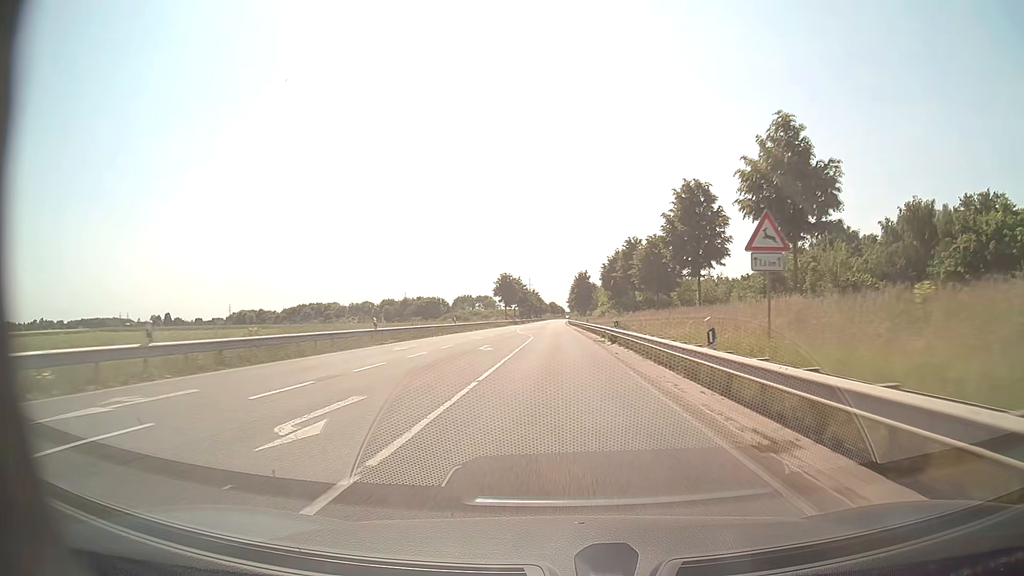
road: secondary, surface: asphalt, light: Day
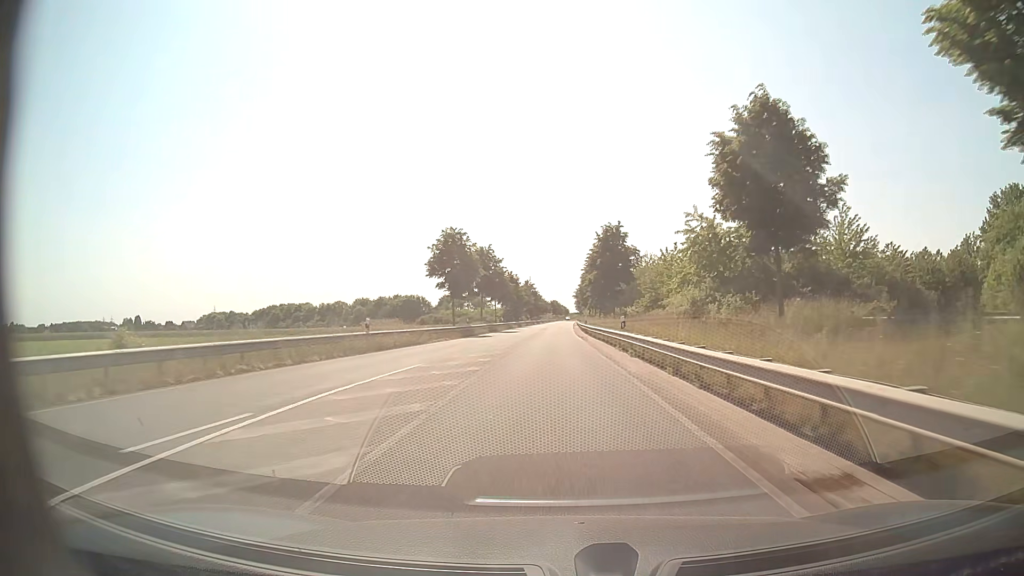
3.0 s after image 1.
(+0.1, +58.9) m; 0°
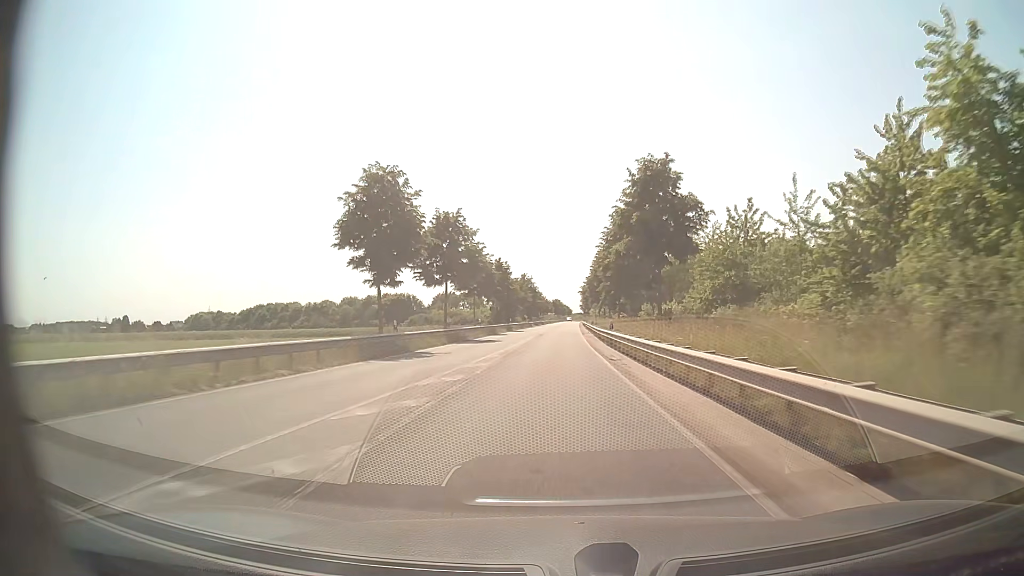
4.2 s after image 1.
(0.0, +23.6) m; 0°
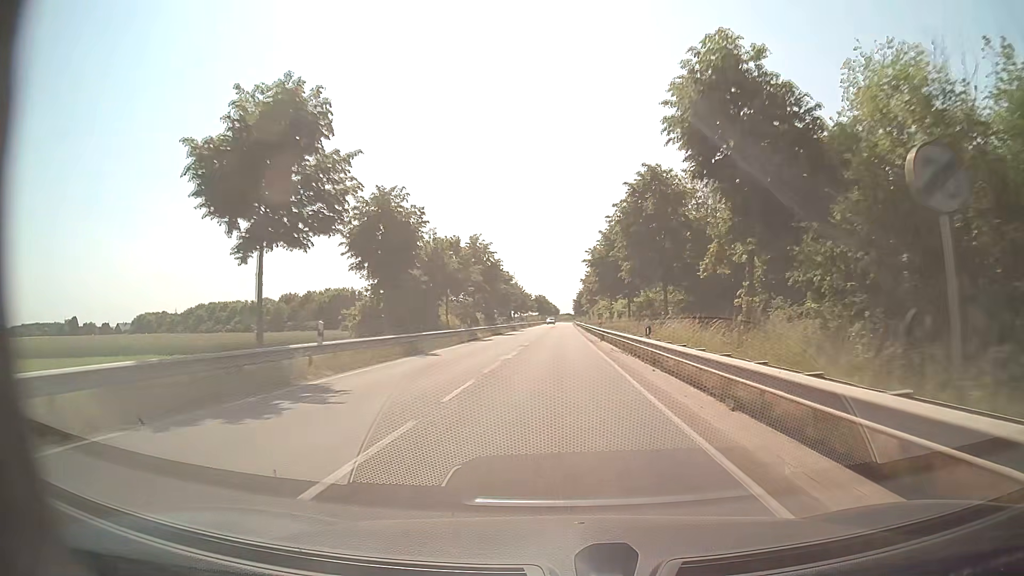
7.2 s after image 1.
(+0.5, +58.9) m; +1°
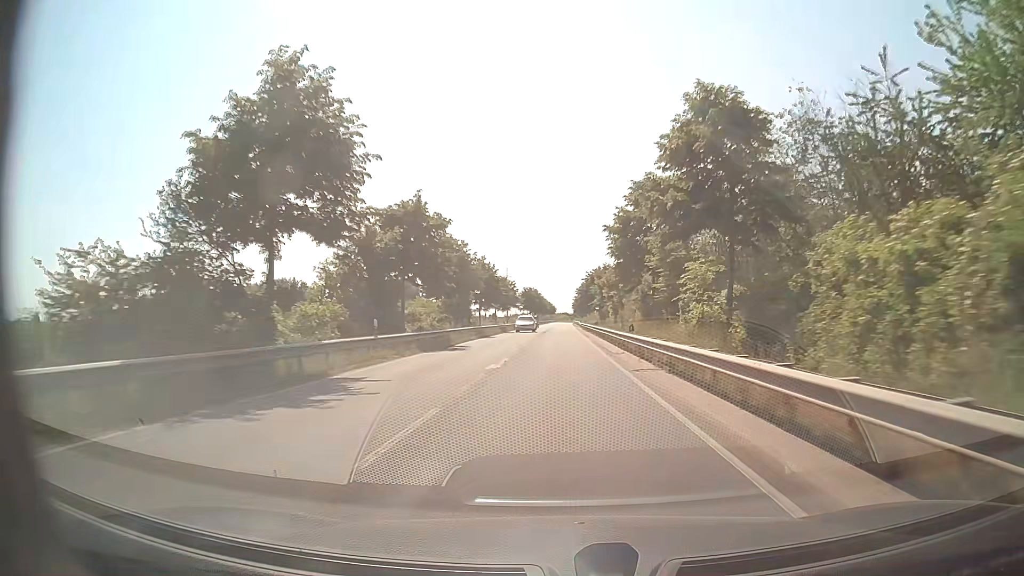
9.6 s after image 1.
(+0.1, +47.1) m; 0°
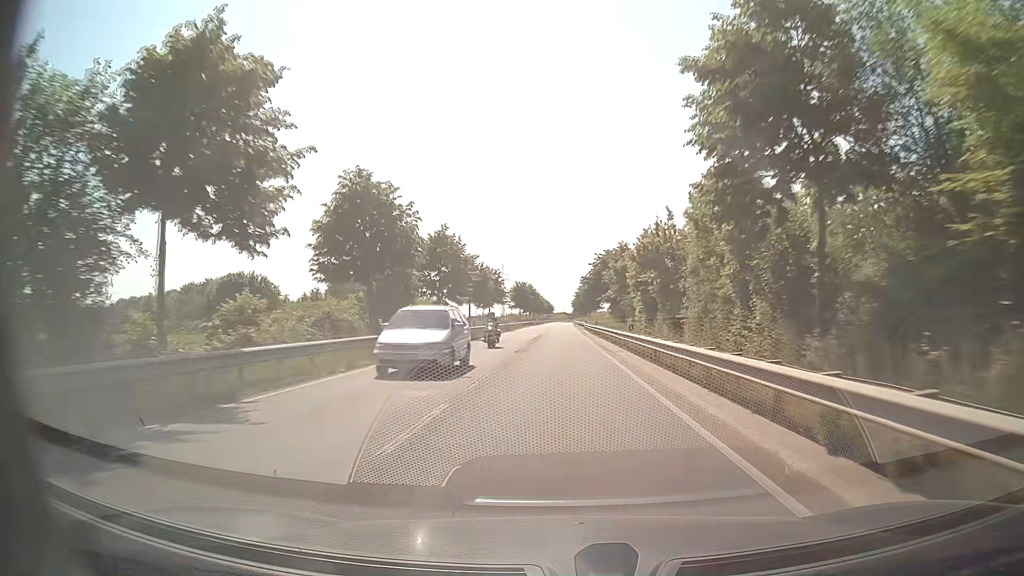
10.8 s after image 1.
(0.0, +23.5) m; 0°
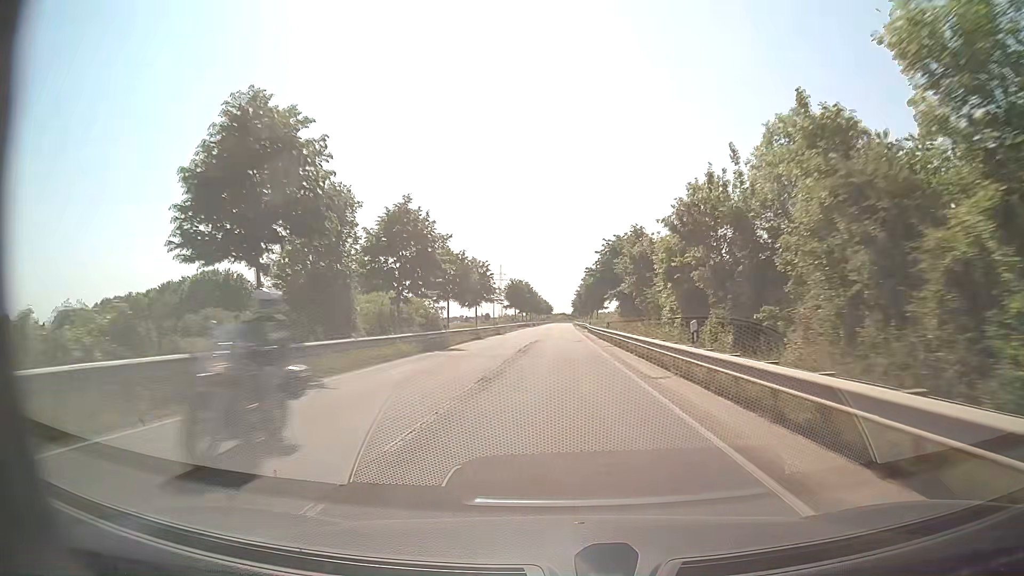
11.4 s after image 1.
(+0.1, +11.8) m; 0°
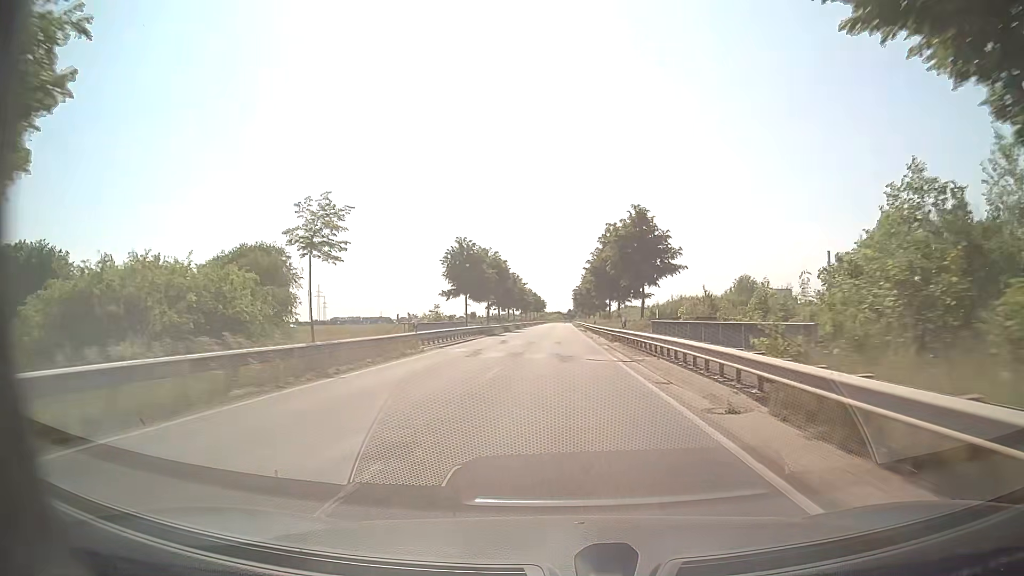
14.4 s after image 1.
(+0.2, +59.0) m; +1°
(0, +10) (0, +20) (0, +30) (0, +40) (0, +50) (0, +60) (0, +70) (0, +80) (0, +90) (0, +100) m
